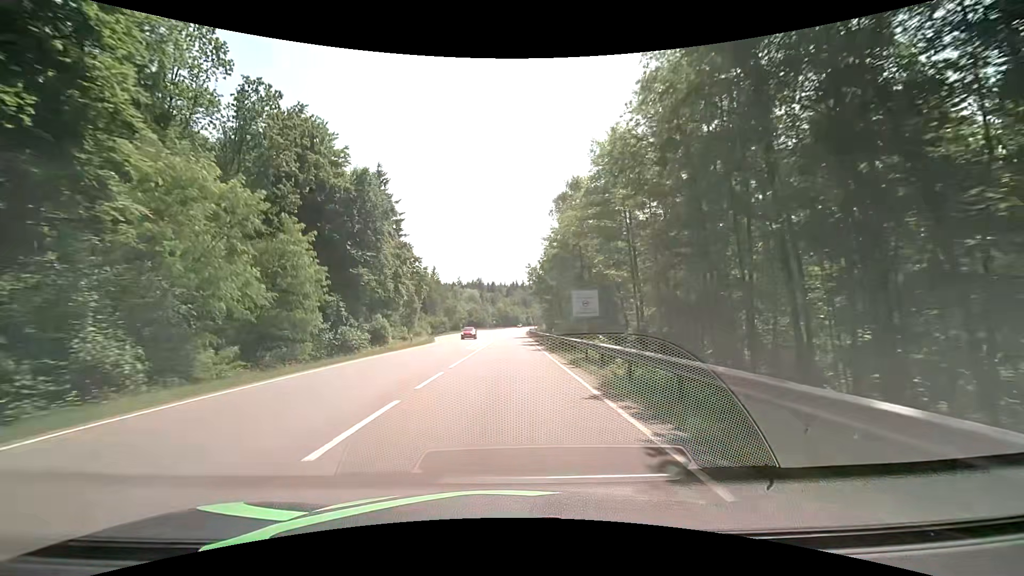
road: secondary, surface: asphalt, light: Day
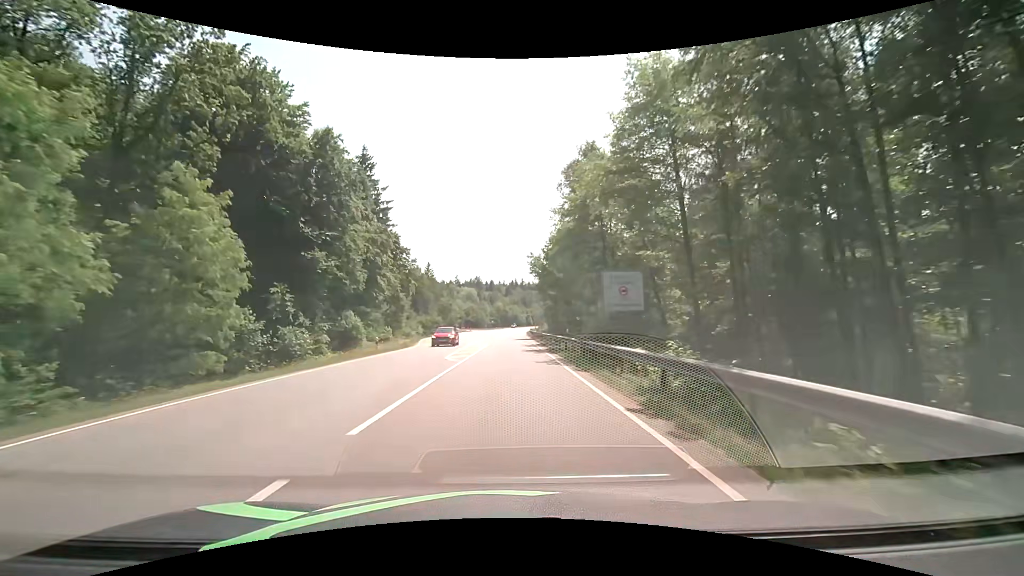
(0.0, +10.8) m; 0°
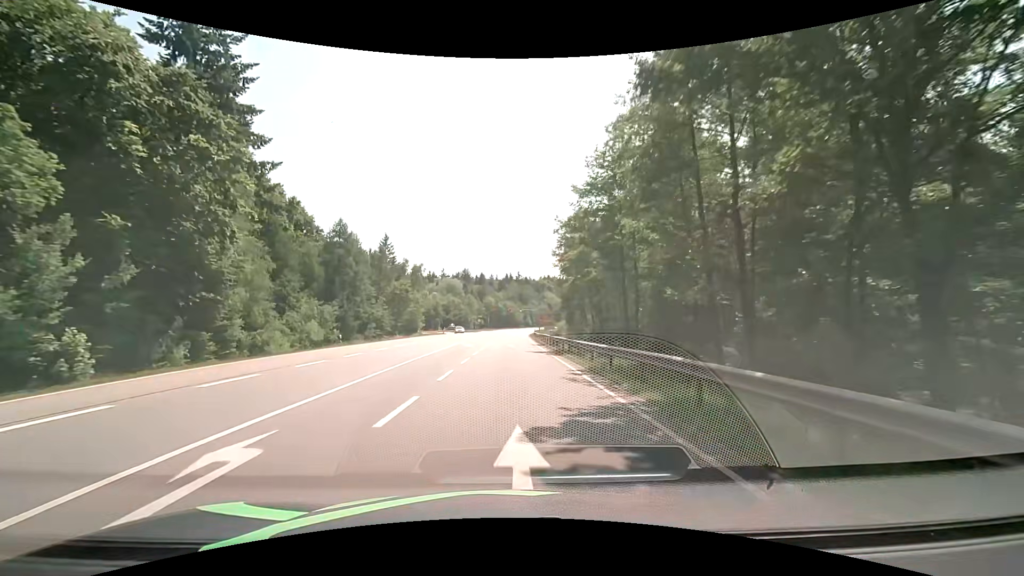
(+0.2, +53.6) m; 0°
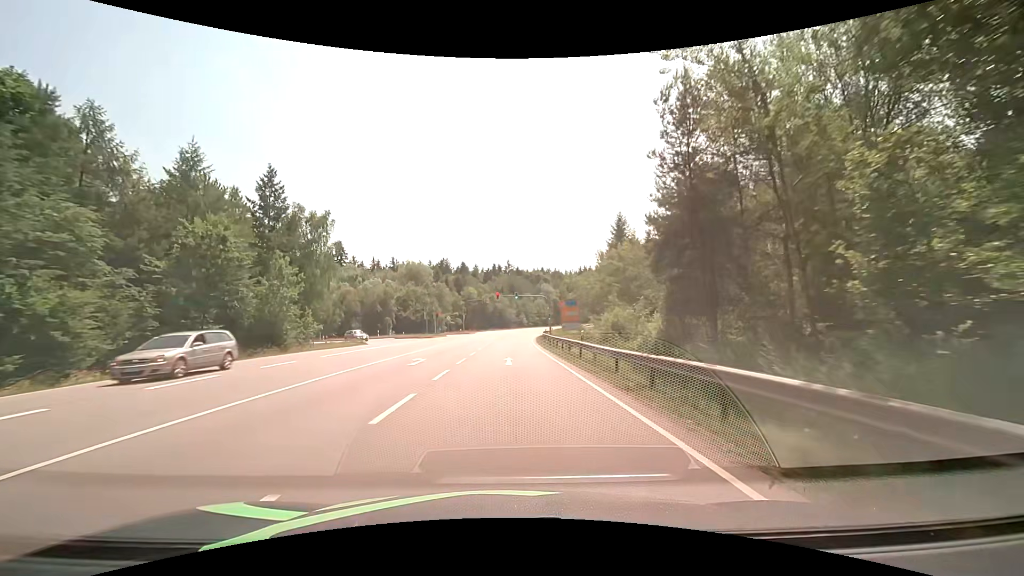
(+0.5, +53.6) m; +1°
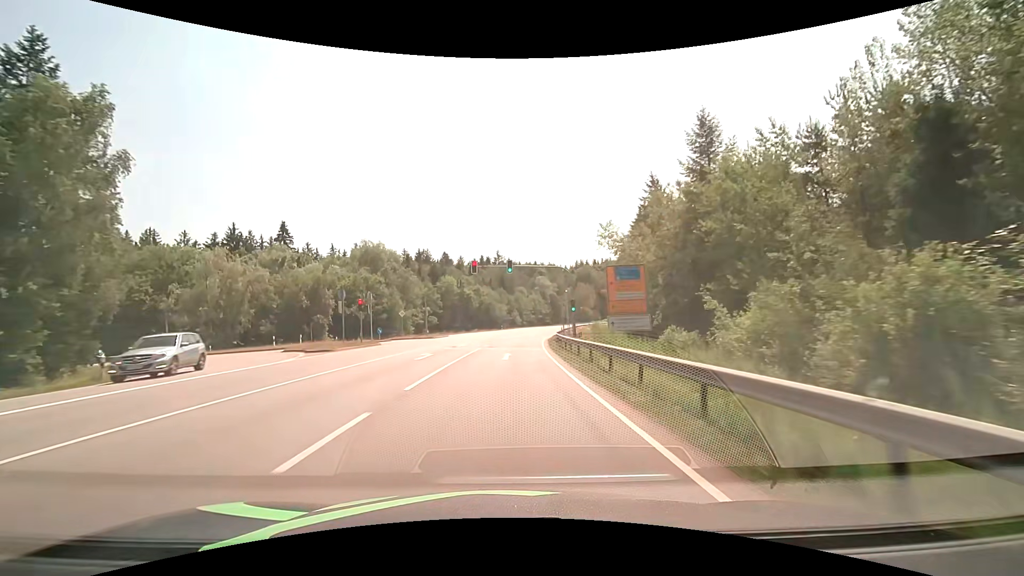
(+0.2, +32.2) m; +1°
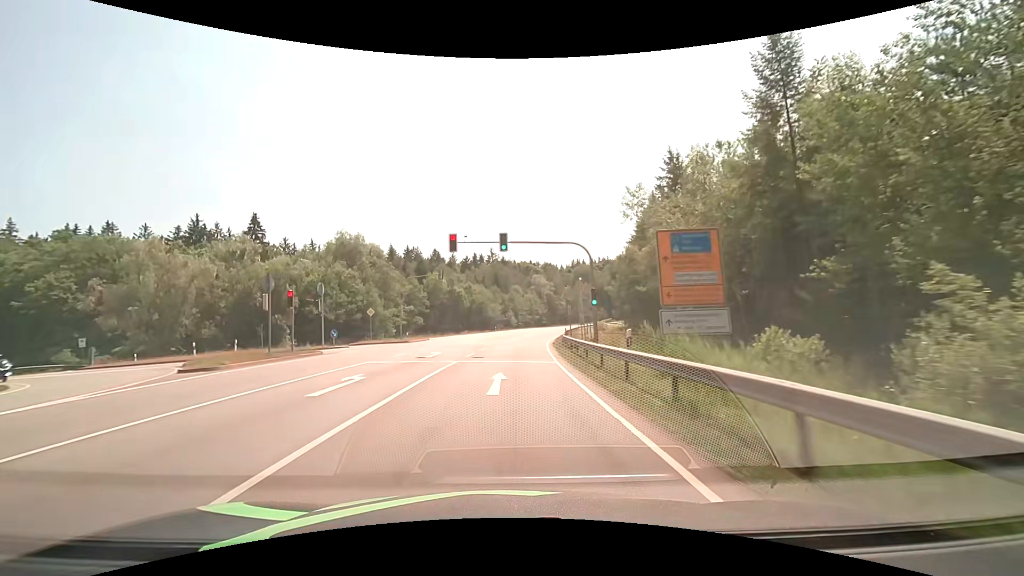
(+0.1, +10.8) m; +1°
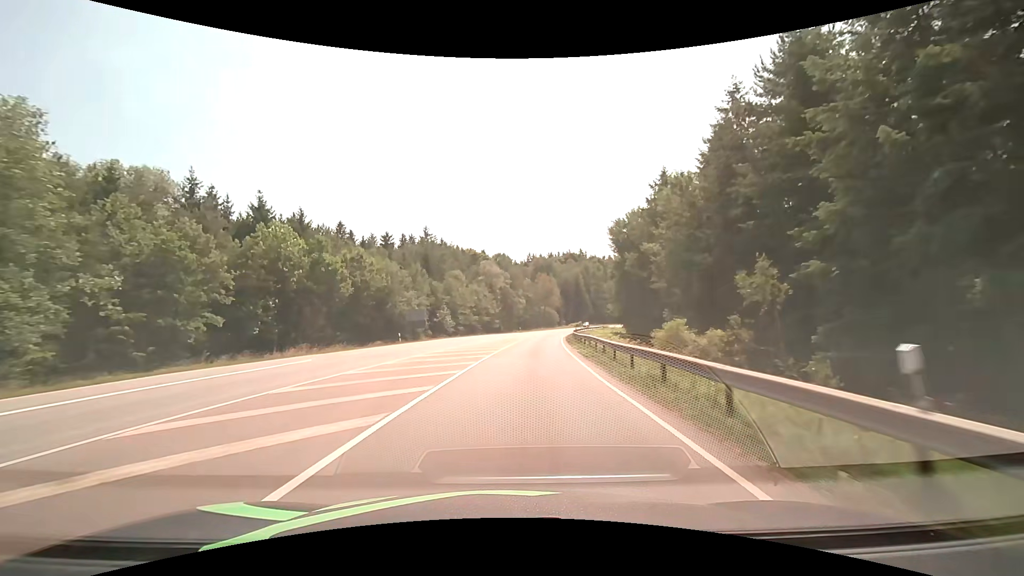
(+2.3, +53.6) m; +6°
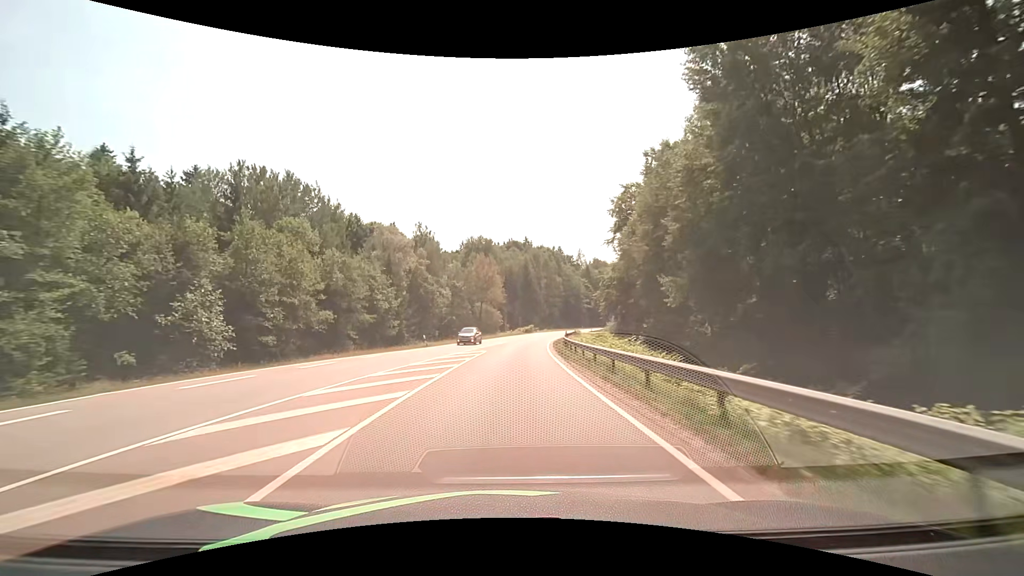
(+3.5, +53.4) m; +7°
(0, +10) (0, +20) (+1, +30) (+2, +40) (+3, +50) (+4, +60) (+6, +70) (+7, +80) (+9, +89) (+11, +99) m
